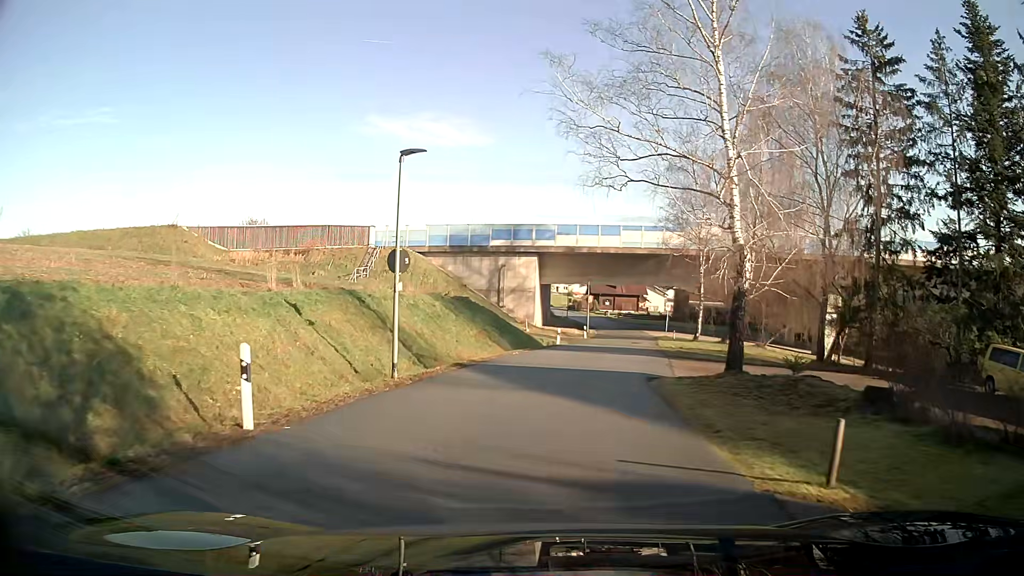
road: residential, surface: asphalt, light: Day
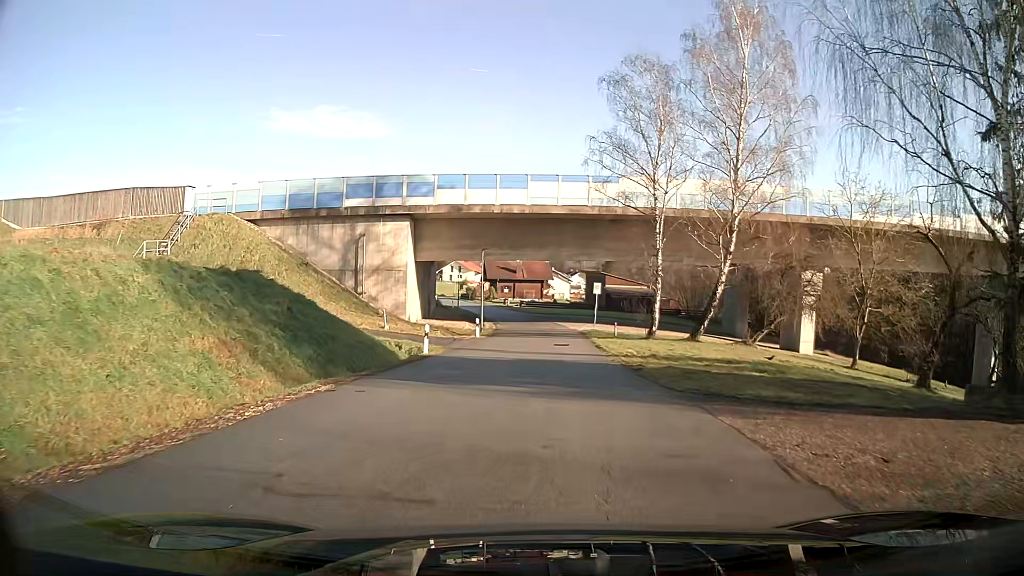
(+1.5, +18.8) m; +8°
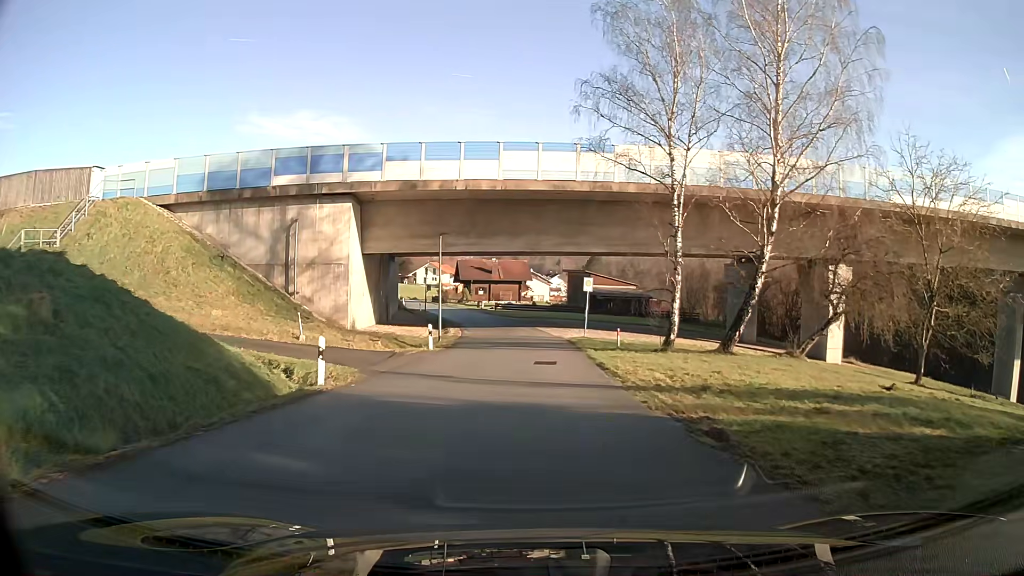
(+0.1, +9.3) m; +1°
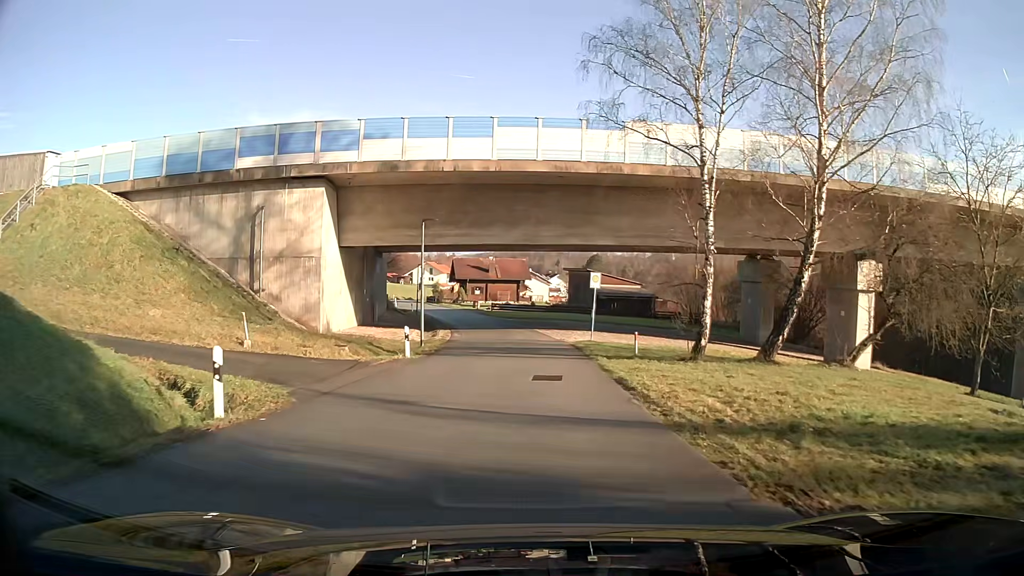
(0.0, +4.7) m; 0°
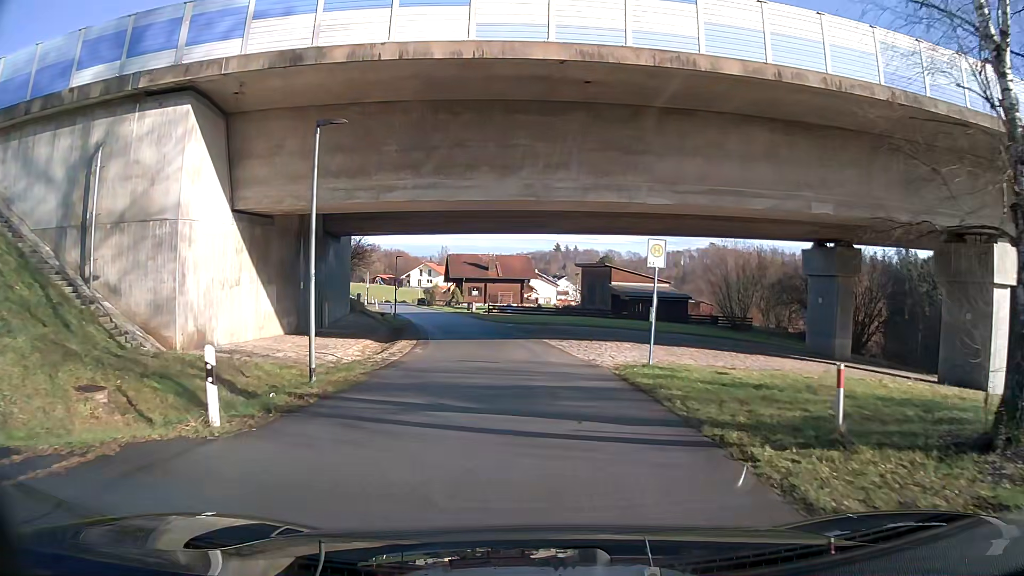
(-0.1, +13.9) m; -1°
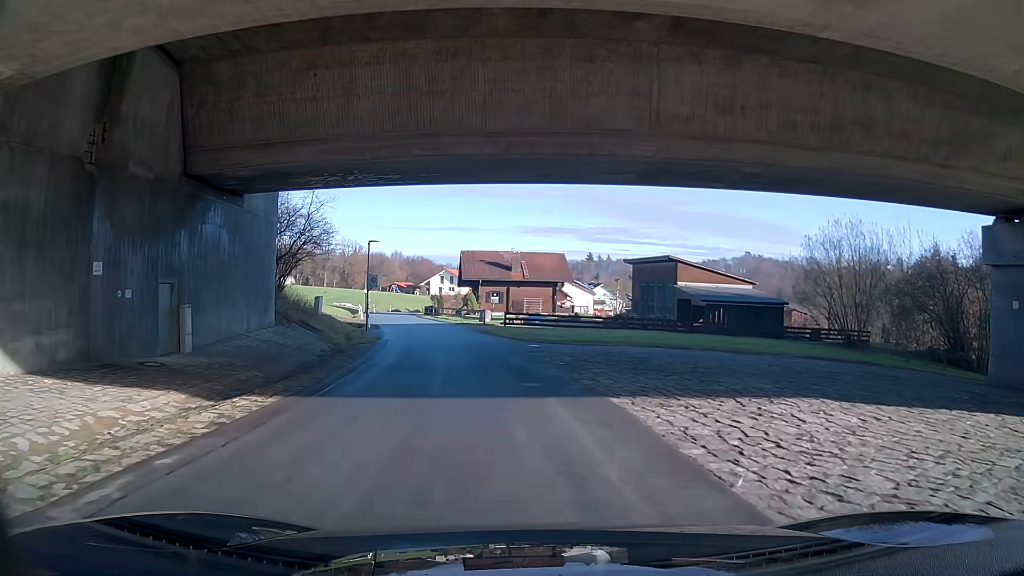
(-0.3, +18.4) m; -3°
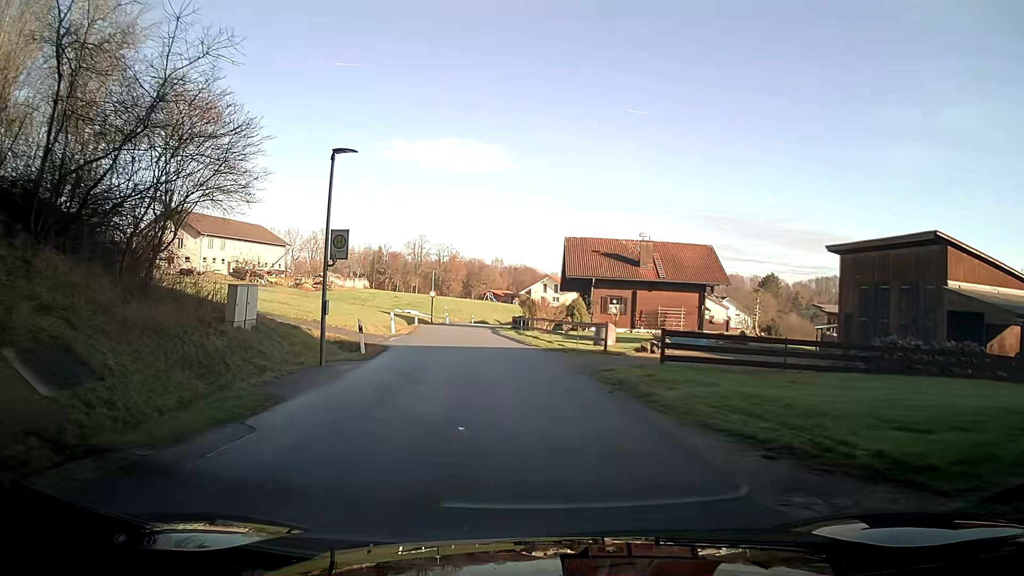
(-2.1, +23.0) m; -10°
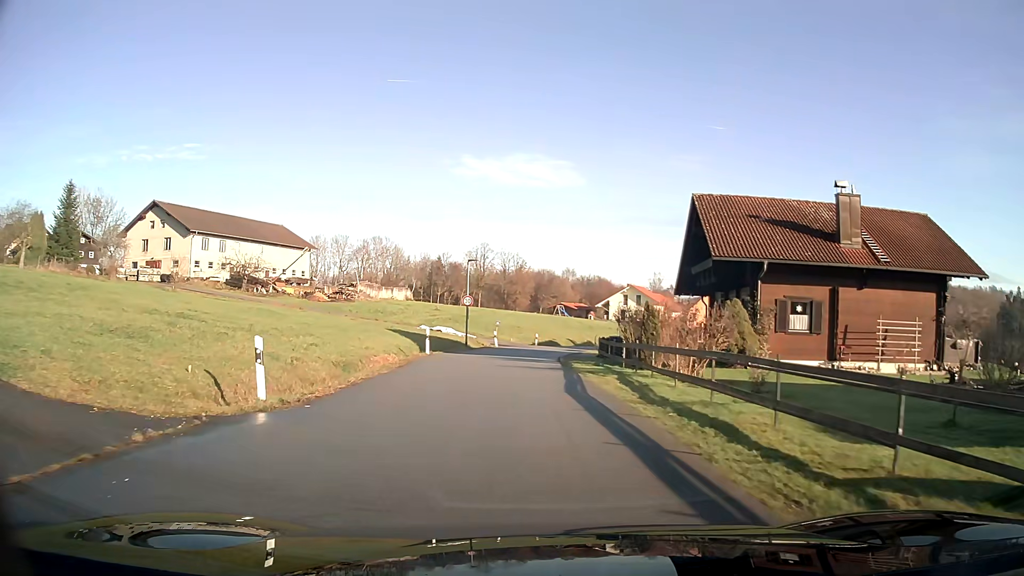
(-1.3, +23.0) m; -6°
(0, +10) (0, +20) (0, +30) (+2, +40) (+4, +49) (+8, +59) (+12, +68) (+16, +77) (+20, +86) (+25, +95) m
